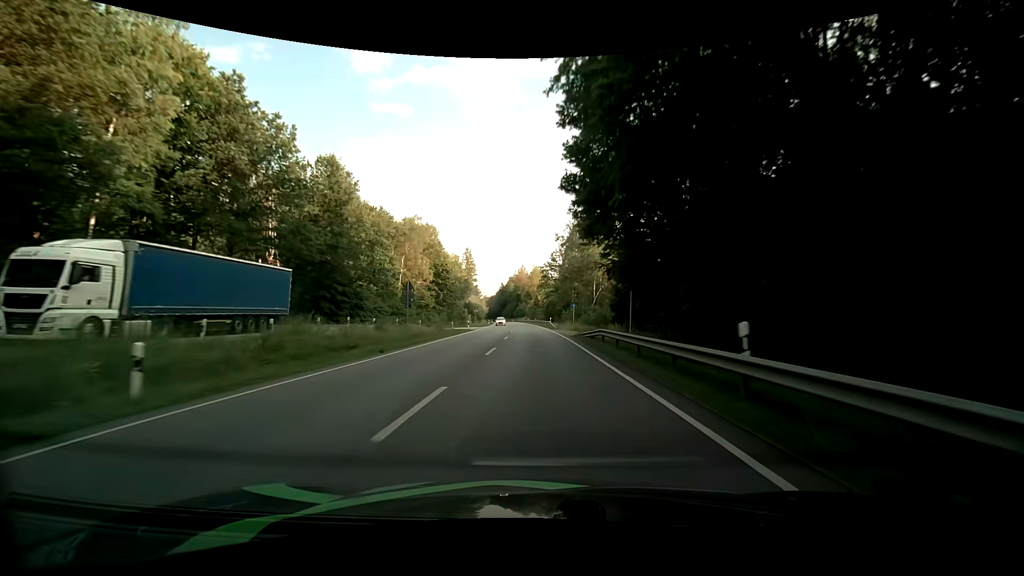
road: primary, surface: asphalt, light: Day
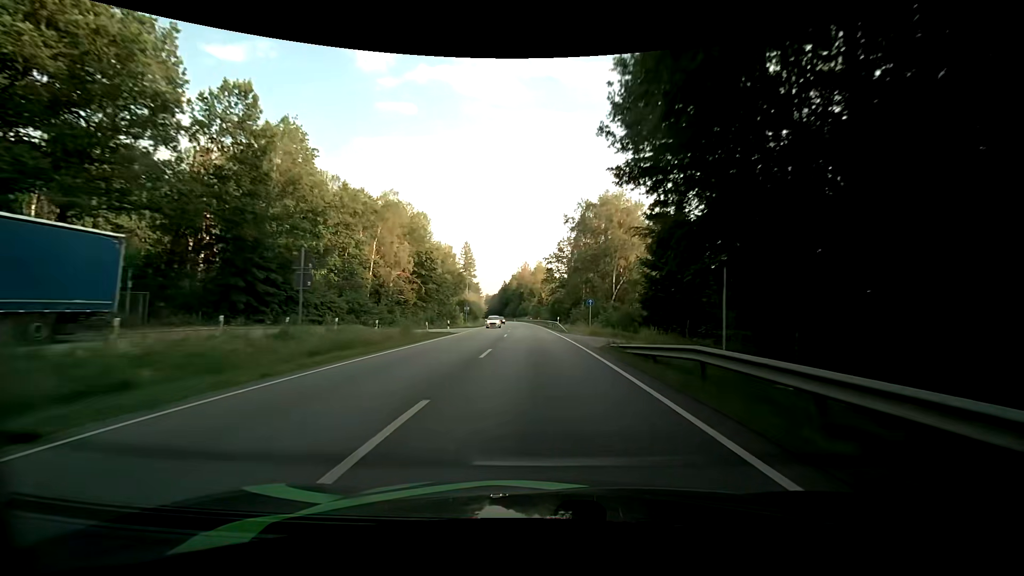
(0.0, +14.0) m; 0°
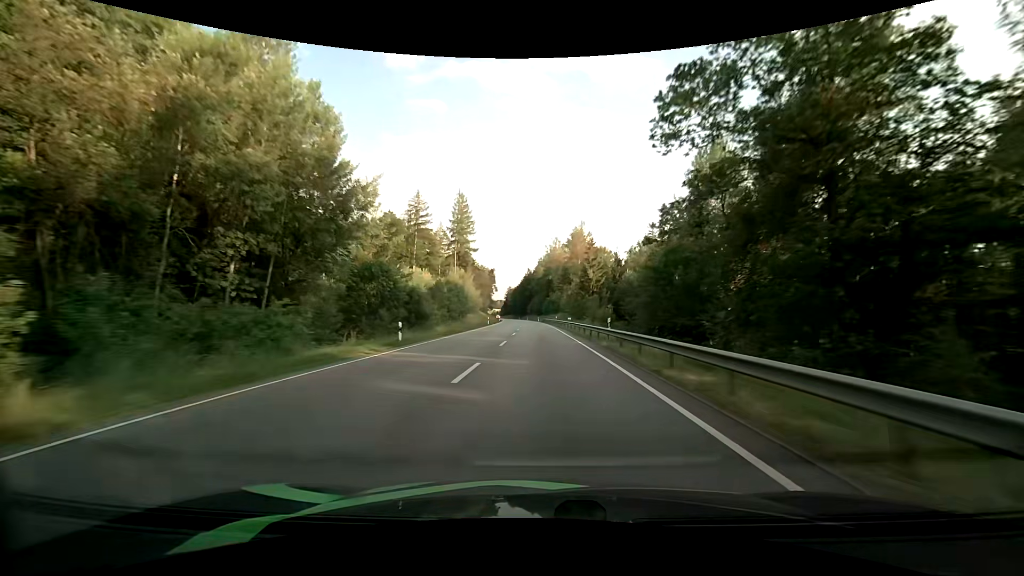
(-1.9, +70.5) m; -3°
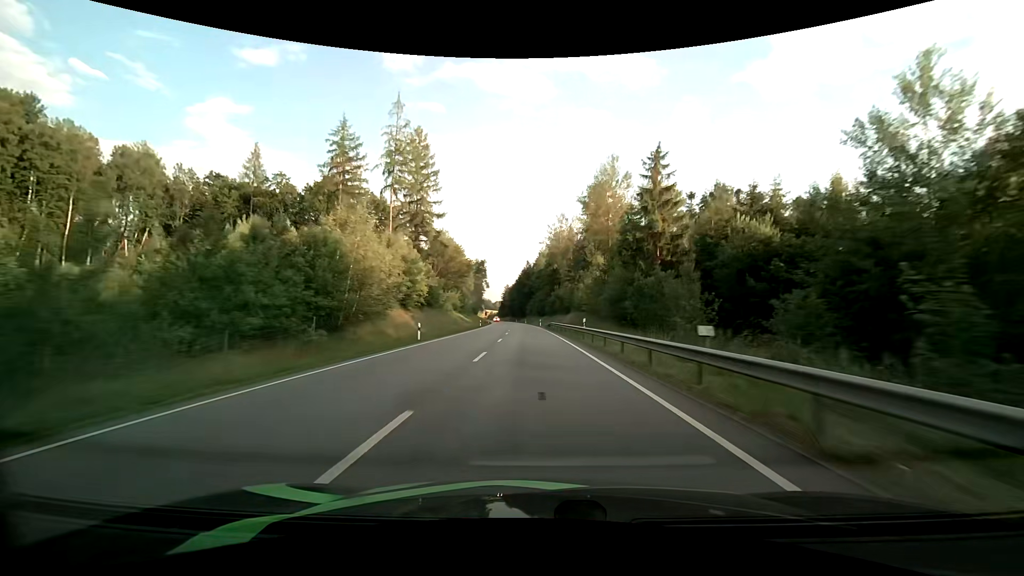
(0.0, +42.9) m; 0°
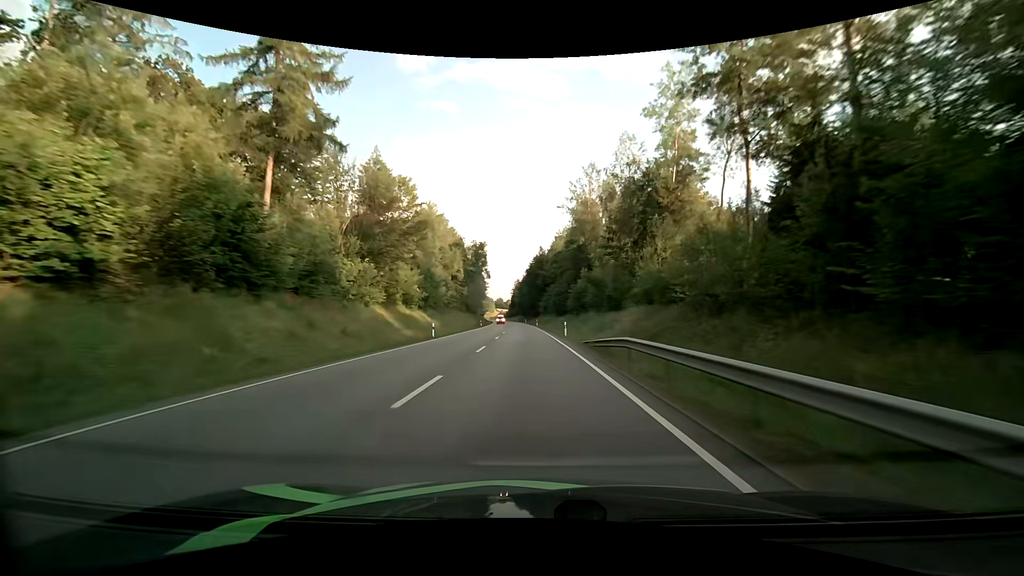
(-0.6, +43.7) m; -2°
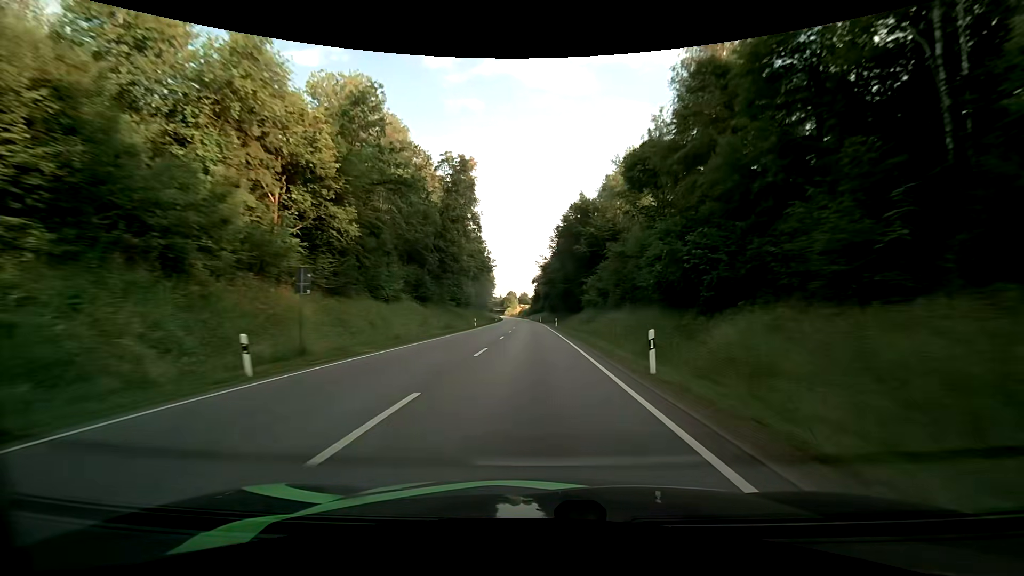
(-2.1, +74.7) m; -3°
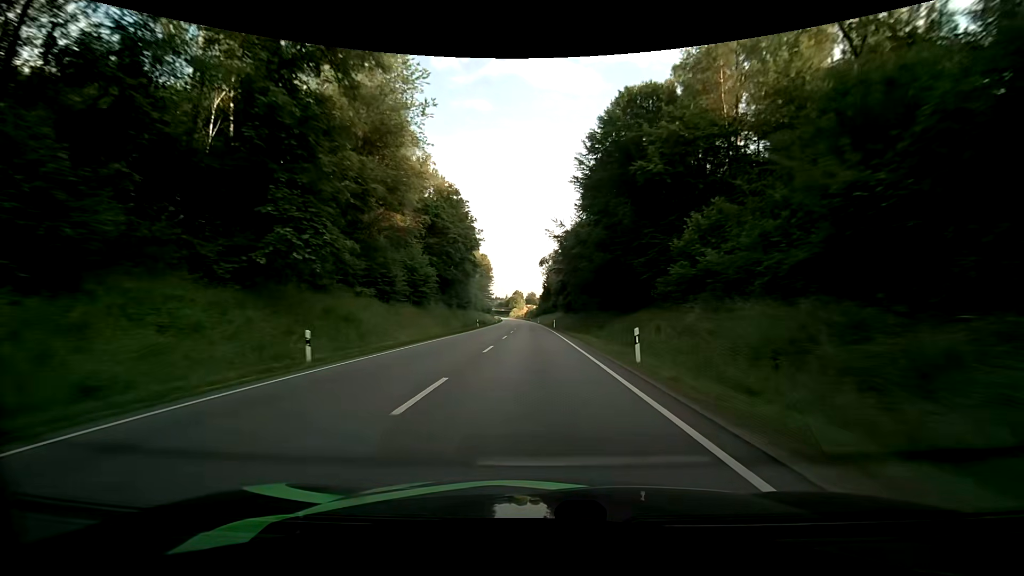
(-0.4, +45.7) m; -1°
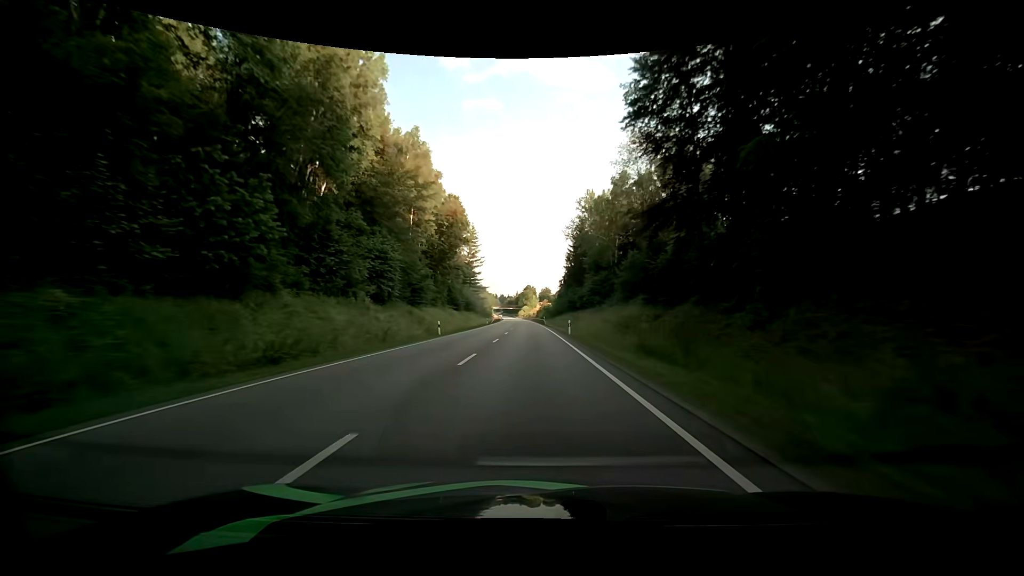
(-1.1, +77.0) m; -1°
(0, +10) (0, +20) (0, +30) (-1, +40) (-1, +50) (-1, +60) (-2, +70) (-2, +80) (-2, +90) (-3, +100) m
